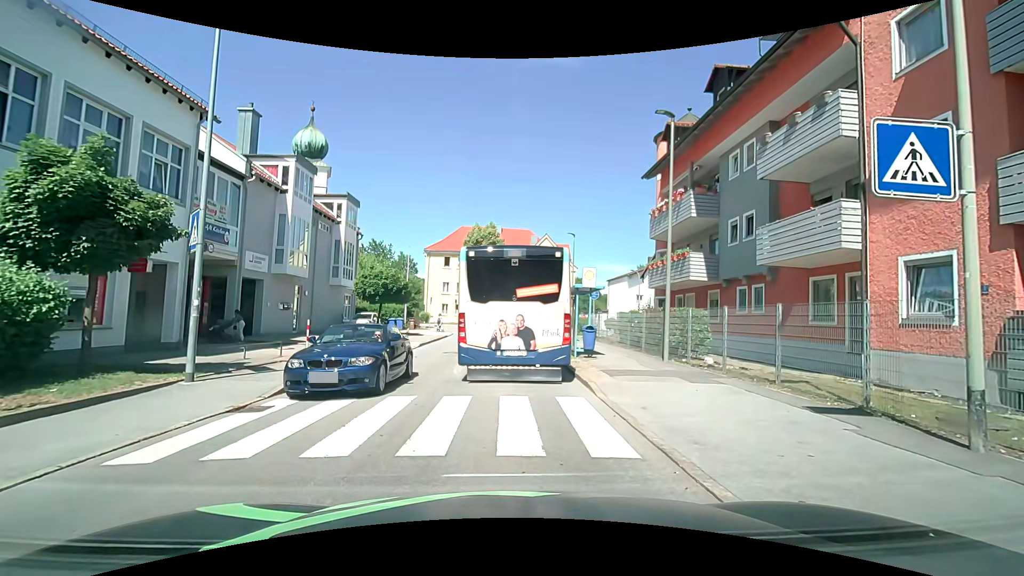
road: unclassified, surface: asphalt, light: Day
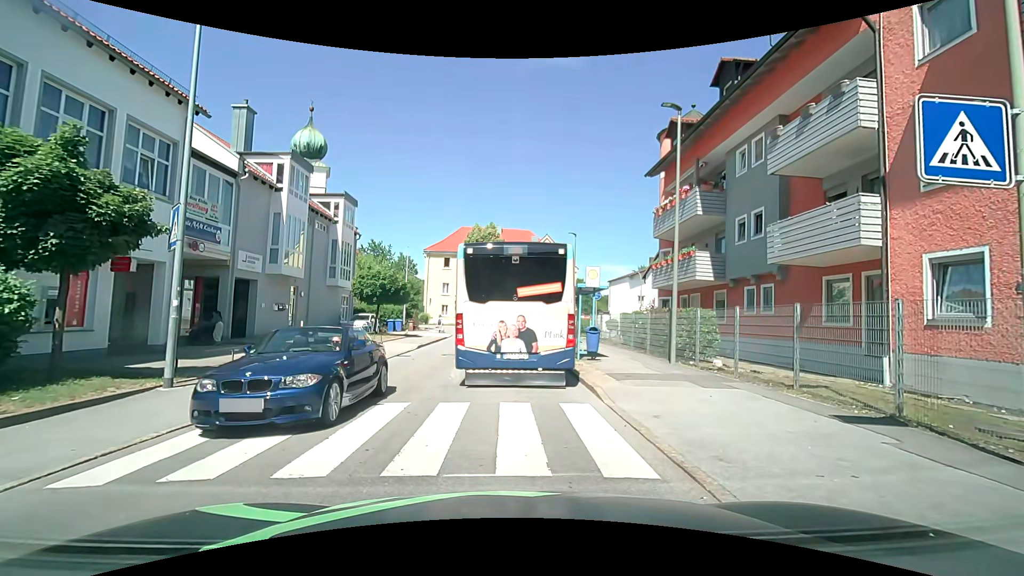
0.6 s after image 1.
(0.0, +0.6) m; 0°
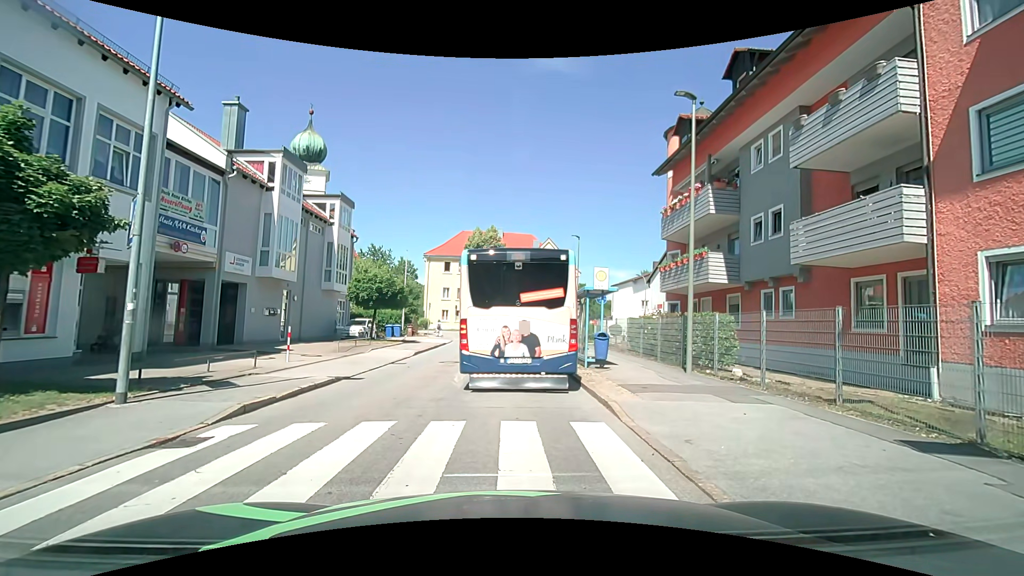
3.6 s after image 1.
(0.0, +1.2) m; 0°
